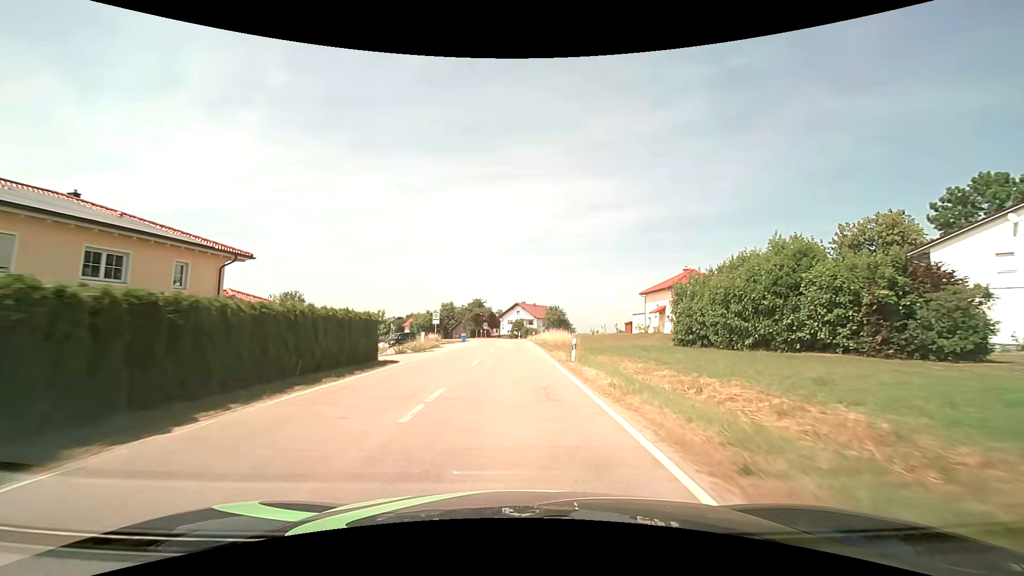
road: tertiary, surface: asphalt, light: Day
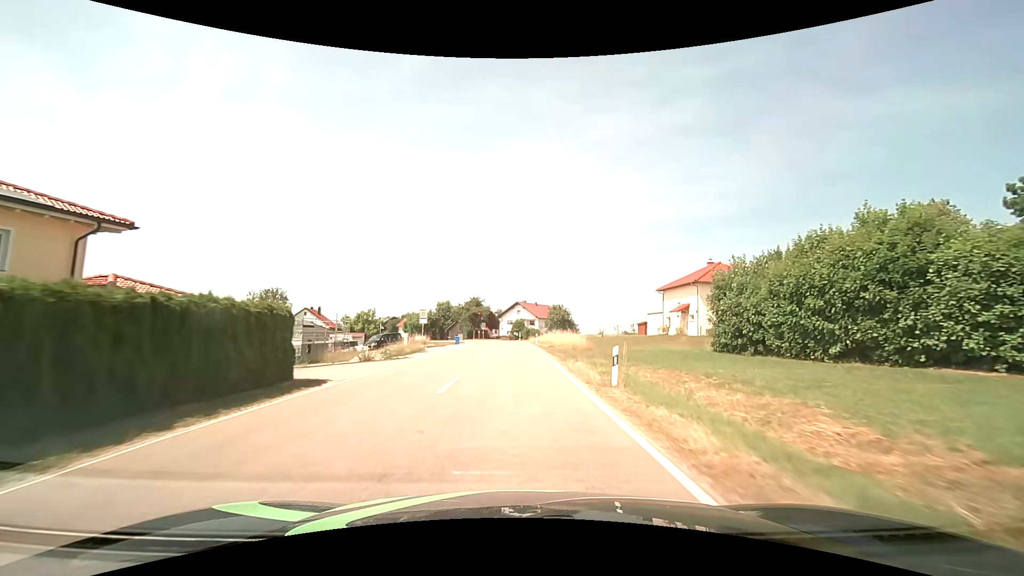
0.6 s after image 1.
(0.0, +8.5) m; 0°
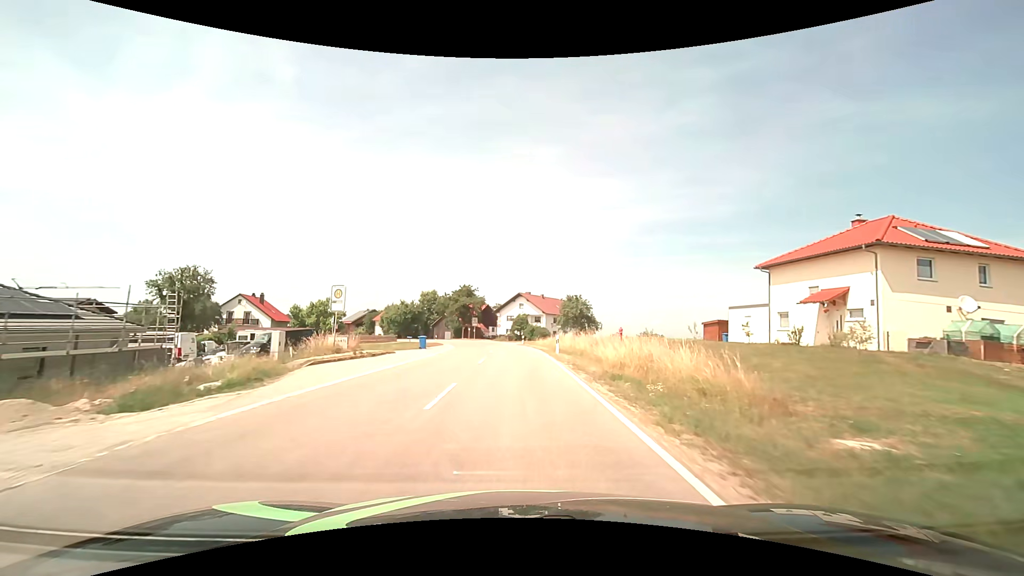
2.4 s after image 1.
(-0.1, +25.5) m; 0°
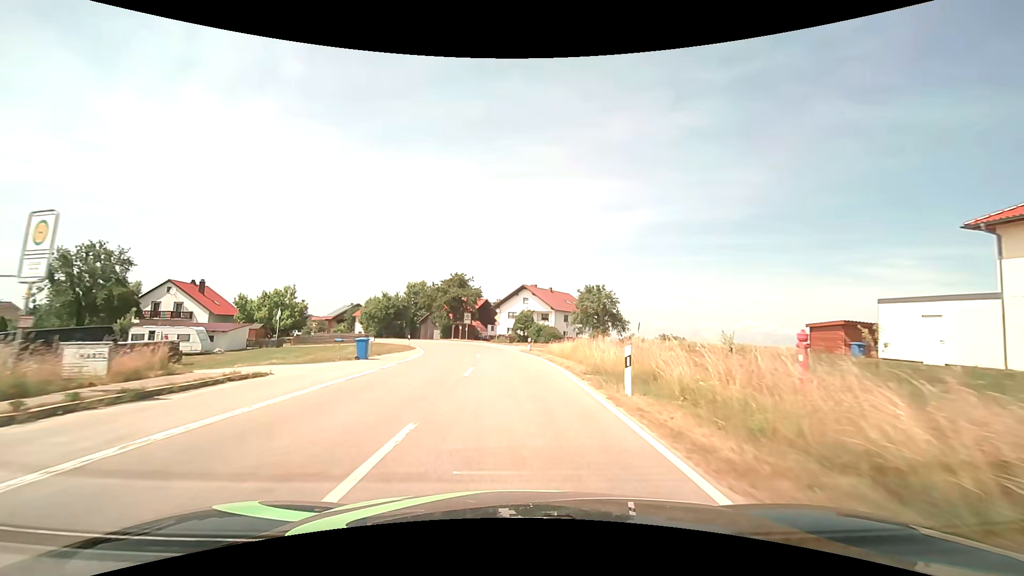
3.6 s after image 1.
(0.0, +17.1) m; 0°
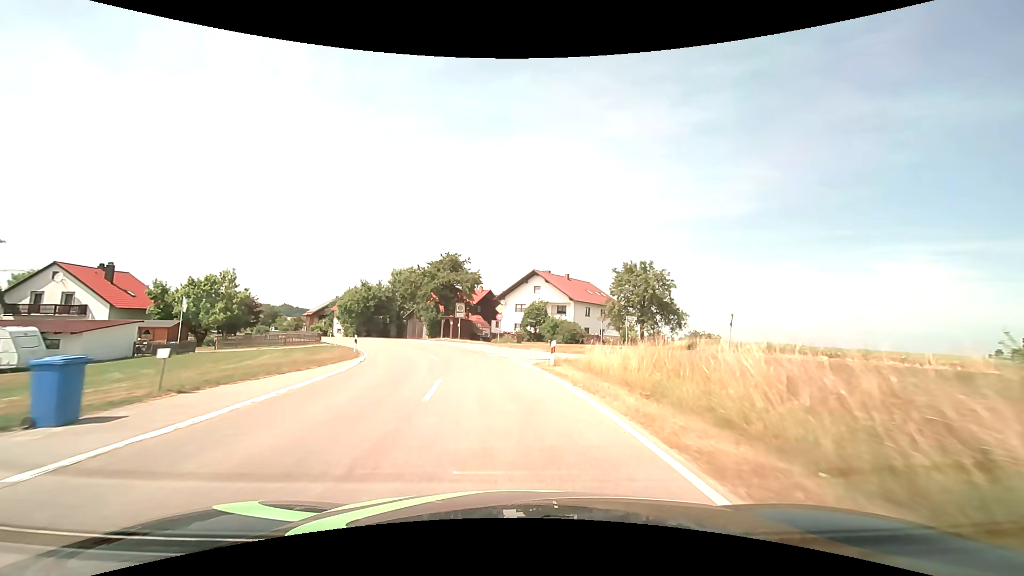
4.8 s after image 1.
(-0.1, +17.1) m; 0°
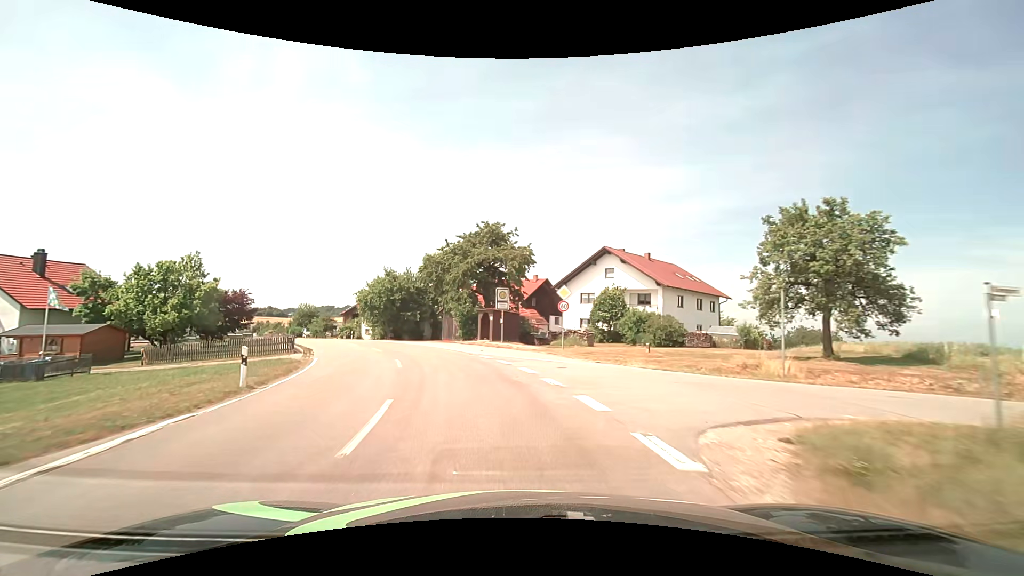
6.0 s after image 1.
(-0.8, +16.7) m; -6°
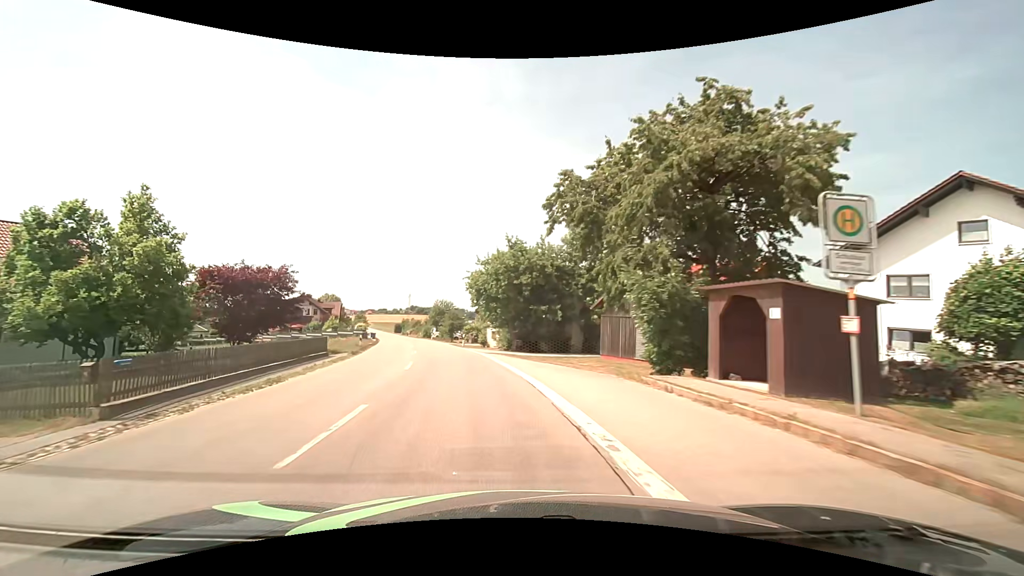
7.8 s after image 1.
(-3.2, +23.5) m; -17°
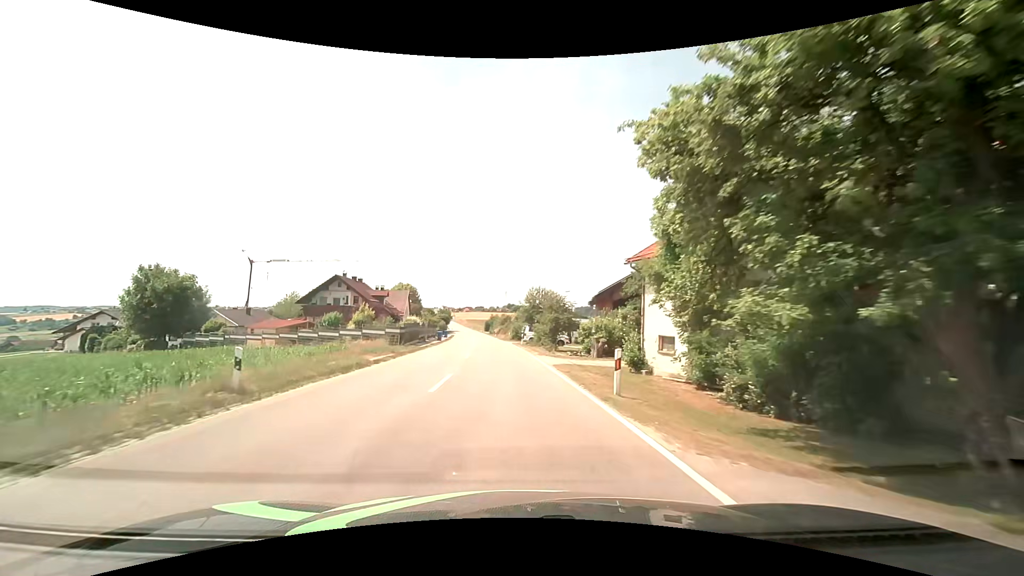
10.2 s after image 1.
(-4.4, +29.7) m; -12°
(0, +10) (-1, +20) (-1, +30) (-2, +40) (-3, +50) (-4, +60) (-5, +70) (-6, +80) (-7, +90) (-8, +100) m
